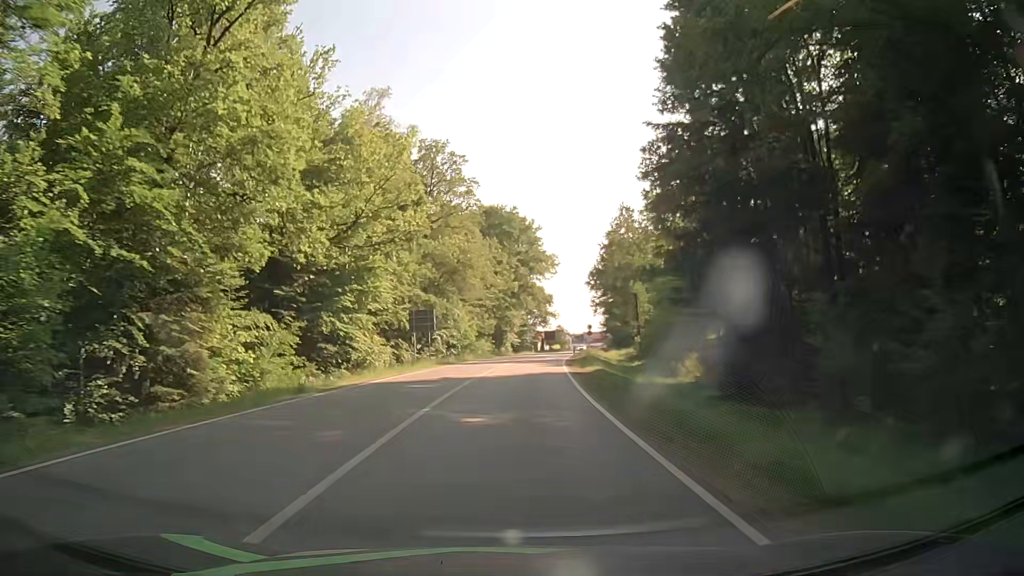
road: secondary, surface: asphalt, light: Day
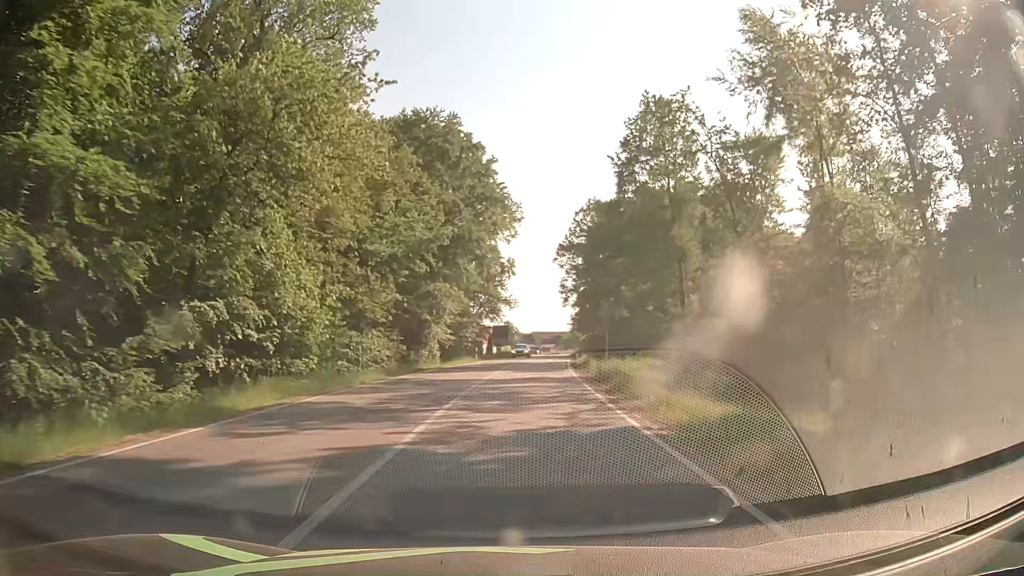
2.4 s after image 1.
(+0.9, +40.5) m; +4°
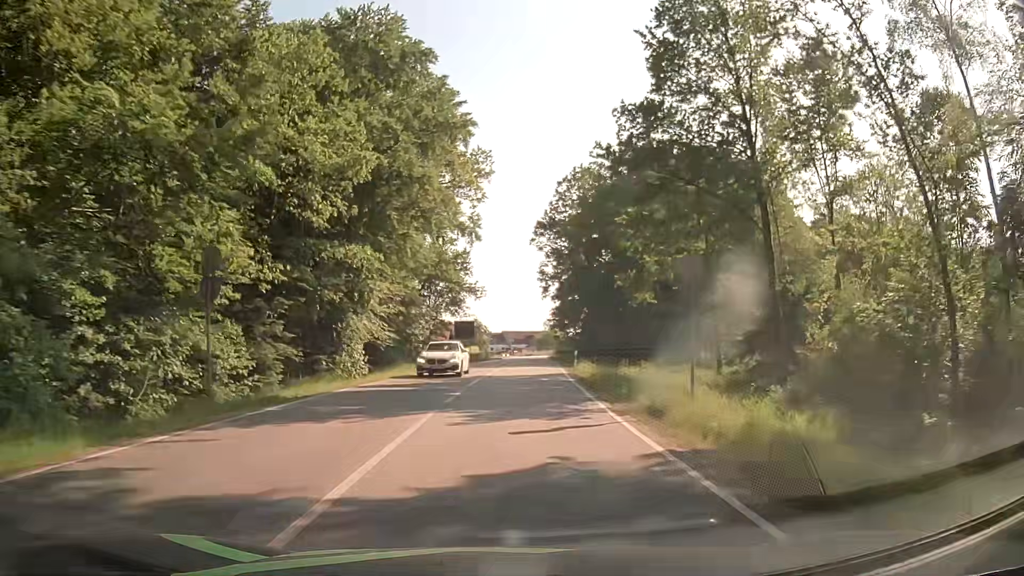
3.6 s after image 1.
(+0.5, +18.9) m; +2°
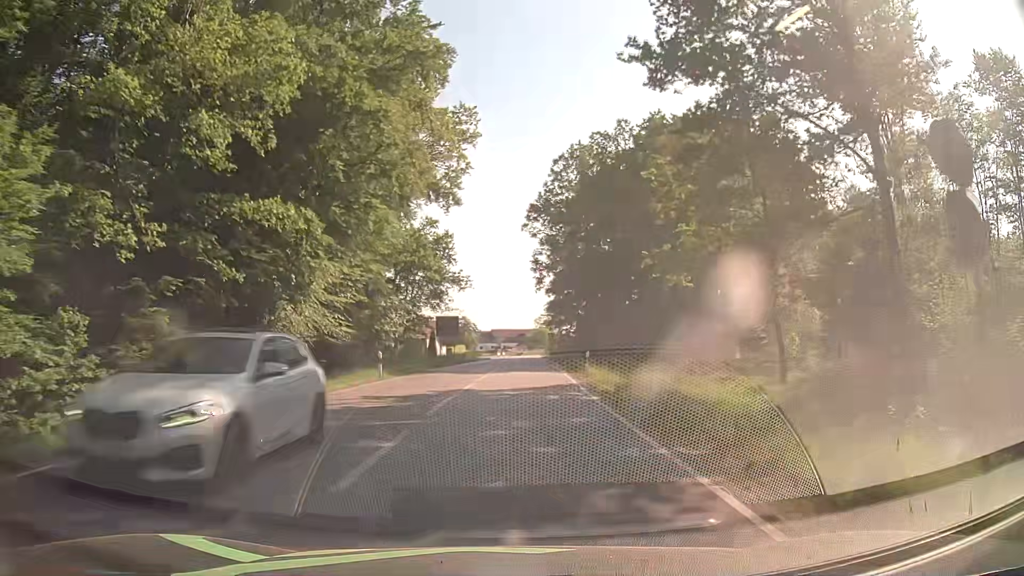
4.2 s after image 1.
(+0.2, +9.1) m; +1°
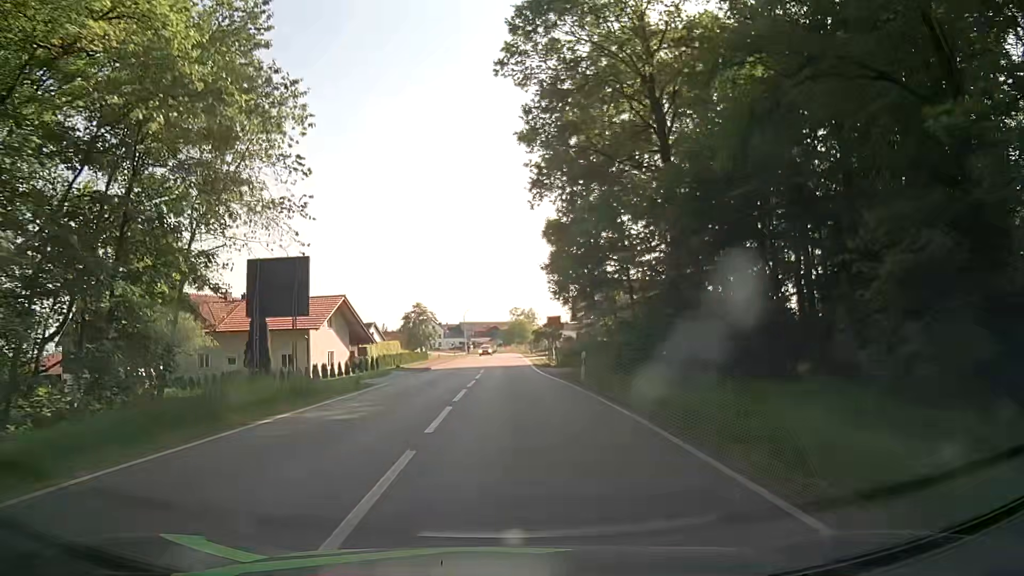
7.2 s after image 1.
(+1.0, +42.4) m; +2°
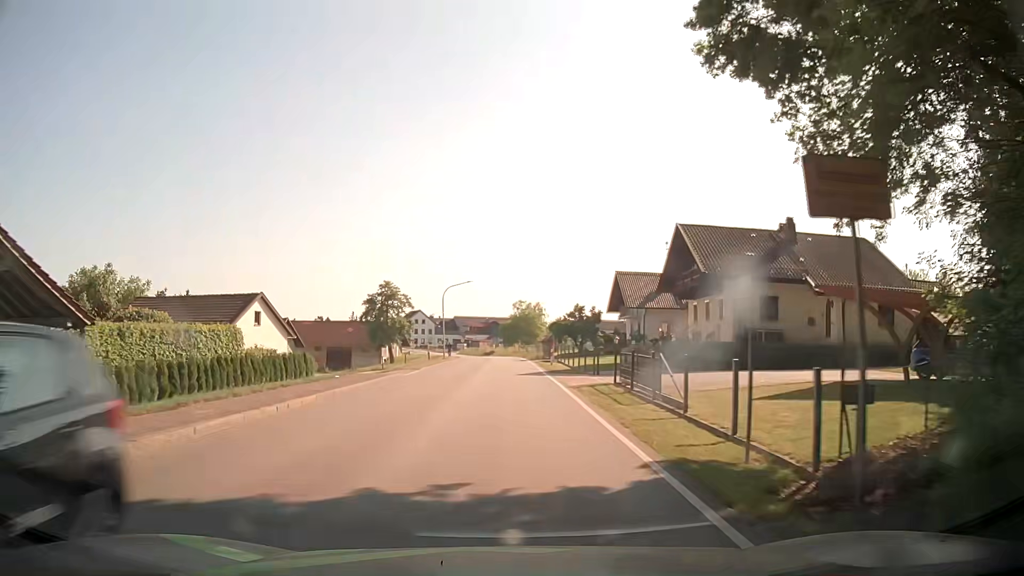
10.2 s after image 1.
(-0.1, +37.5) m; 0°
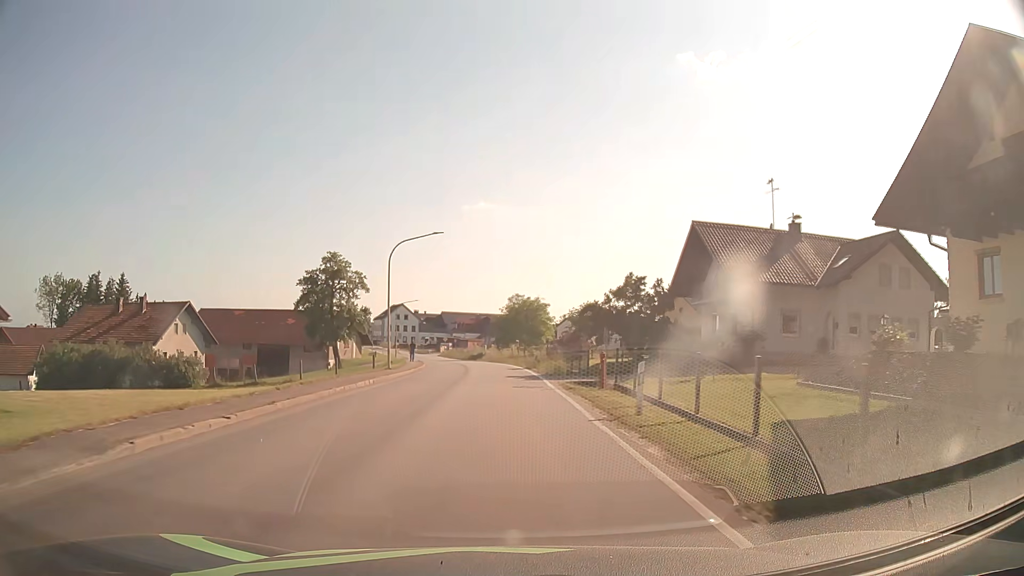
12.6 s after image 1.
(+0.1, +28.4) m; +1°
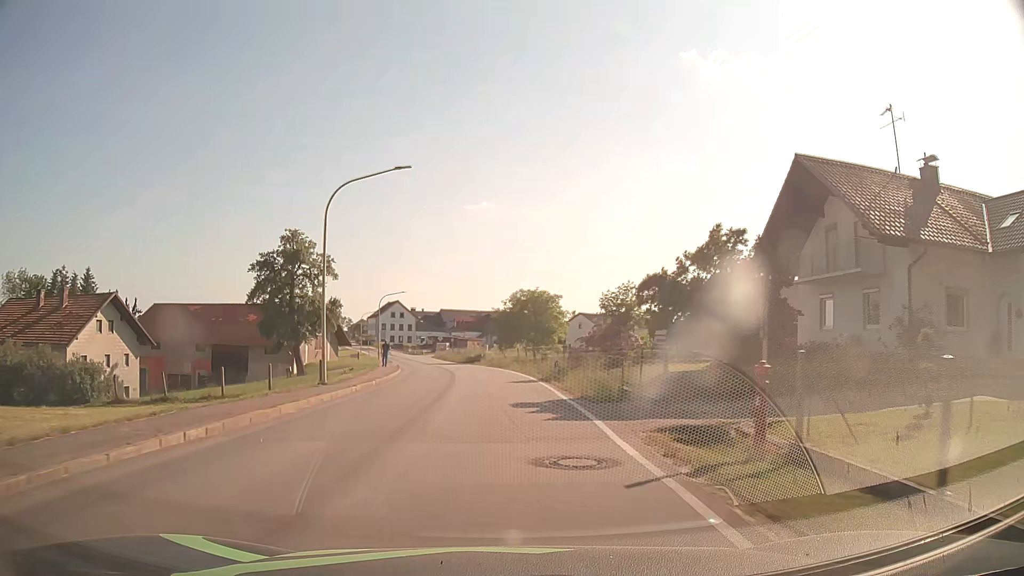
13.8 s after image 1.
(0.0, +13.9) m; 0°
(0, +10) (0, +20) (-1, +30) (-2, +40) (-3, +50) (-5, +60) (-7, +70) (-9, +79) (-11, +89) (-13, +99) m
